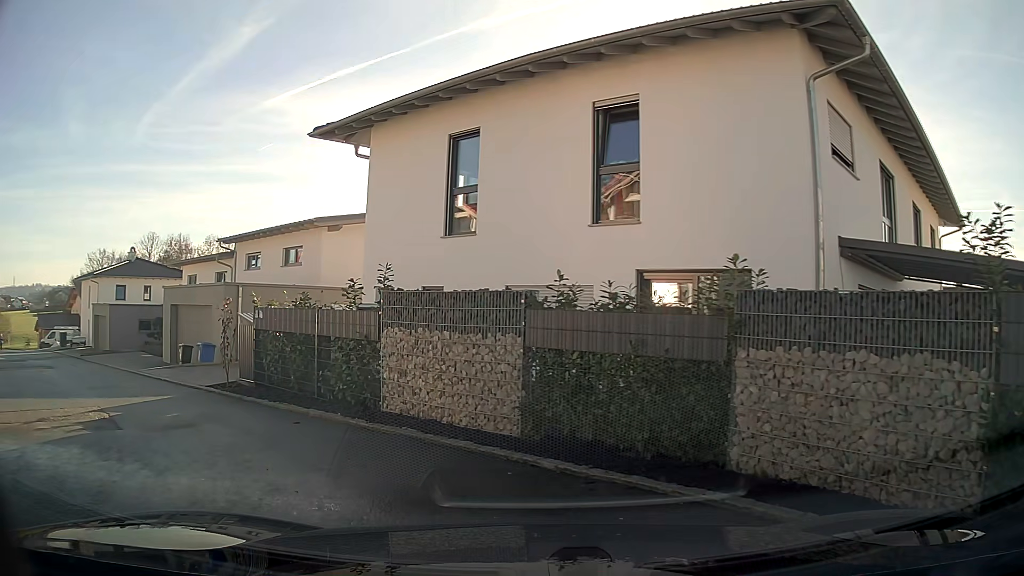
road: residential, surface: asphalt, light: Day
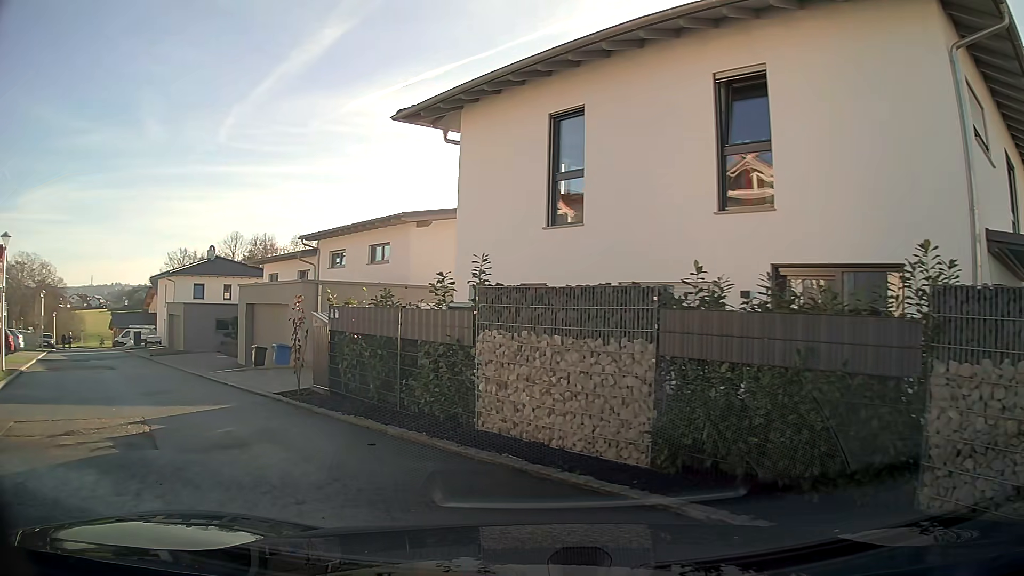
(-0.1, +1.5) m; -8°
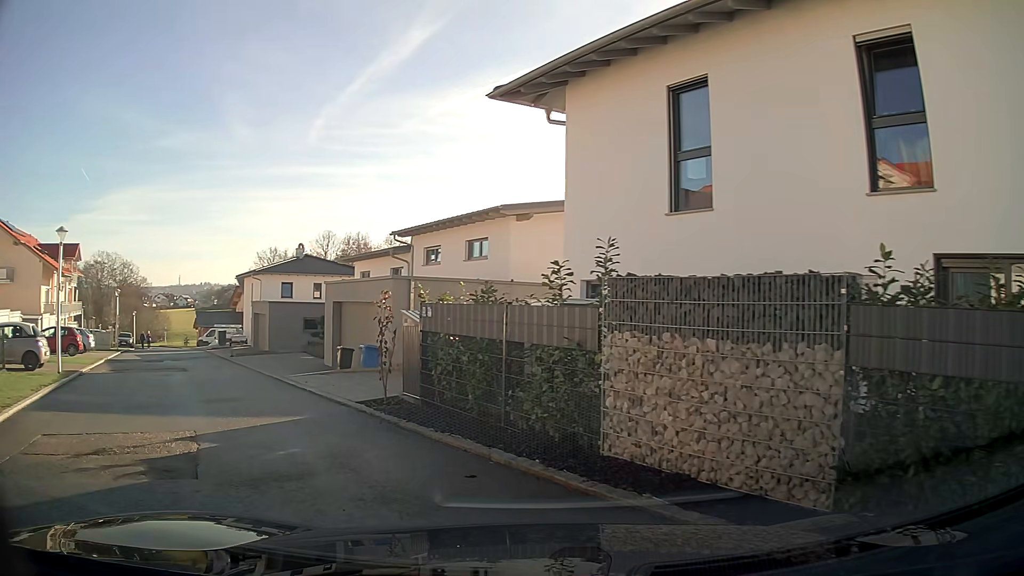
(-0.1, +1.5) m; -9°
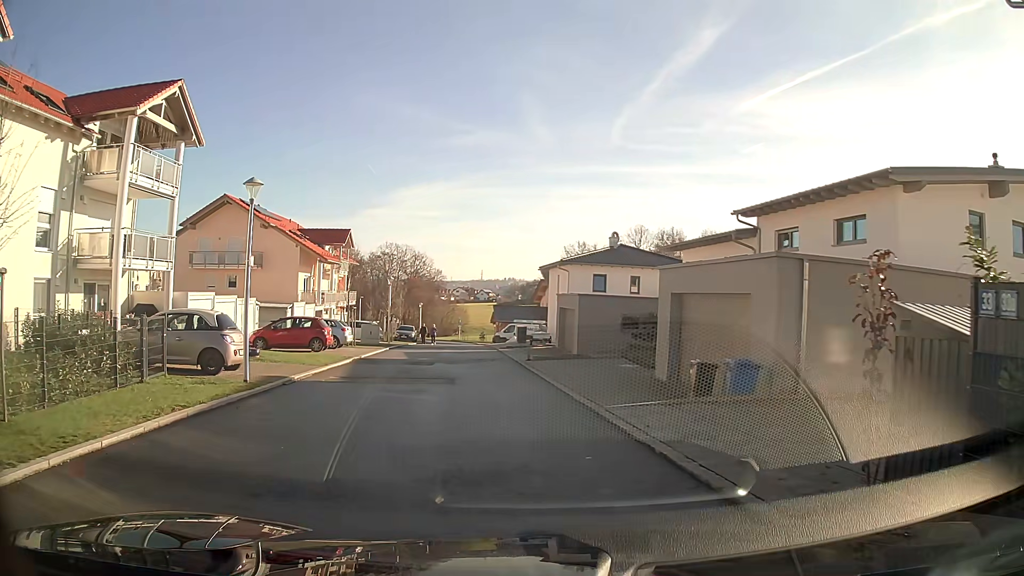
(-1.6, +6.3) m; -24°
(-1, +10) (-1, +20) (-2, +30) (-3, +40) (-4, +50) (-4, +60) (-5, +70) (-6, +80) (-12, +88) (-22, +91) m
